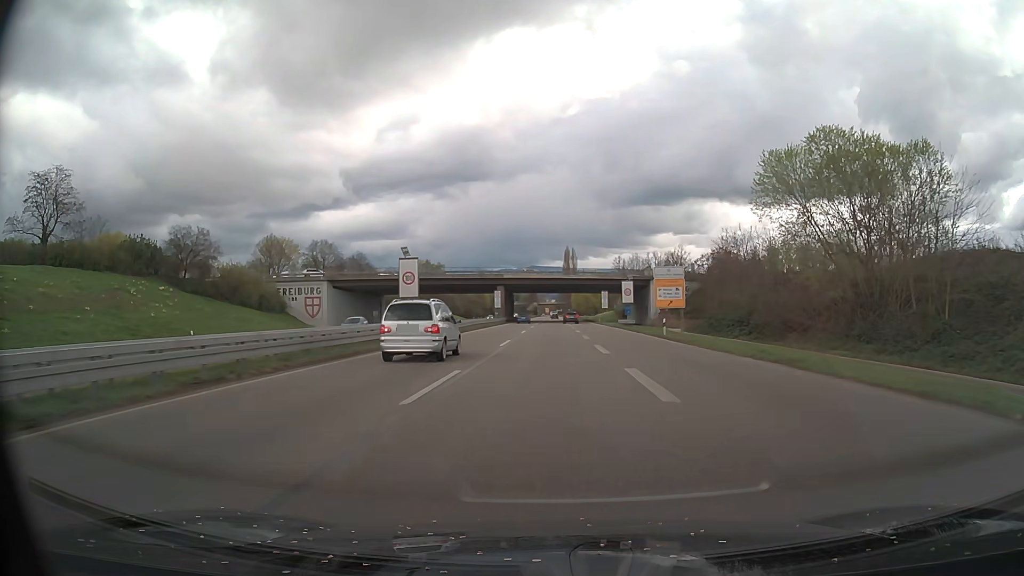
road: trunk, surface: asphalt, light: Day
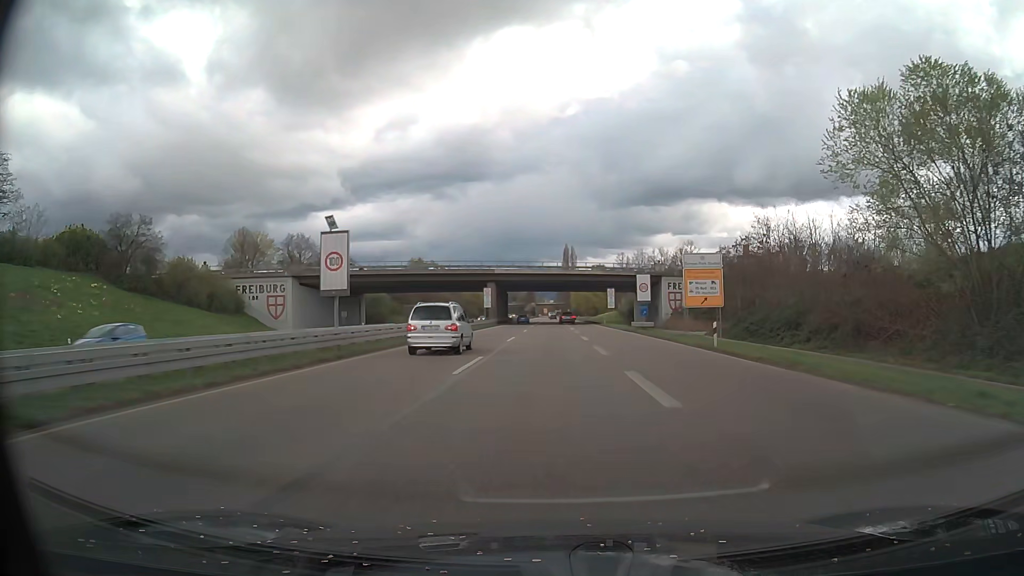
(0.0, +12.6) m; 0°
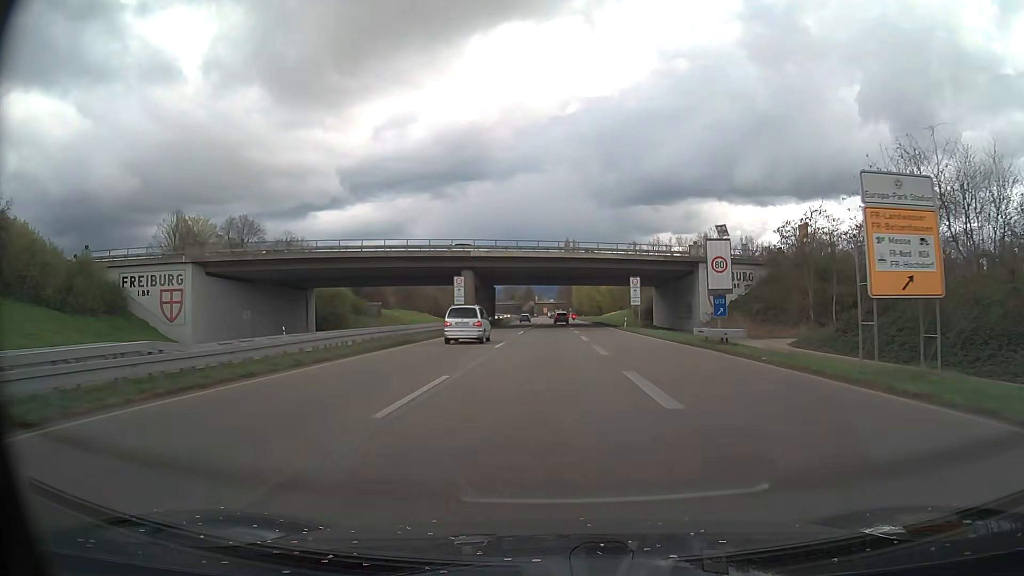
(+0.1, +24.4) m; 0°
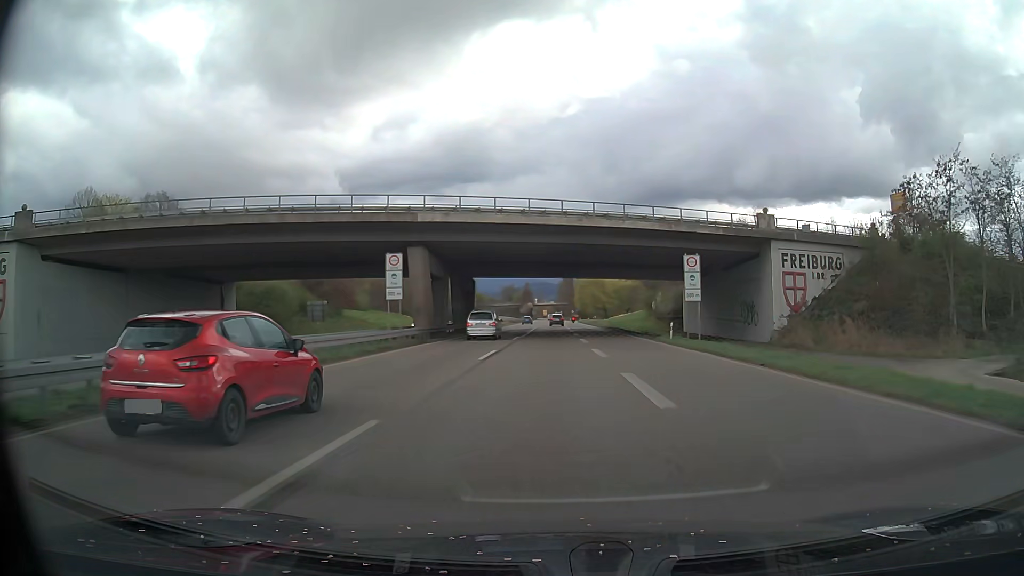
(0.0, +23.8) m; 0°
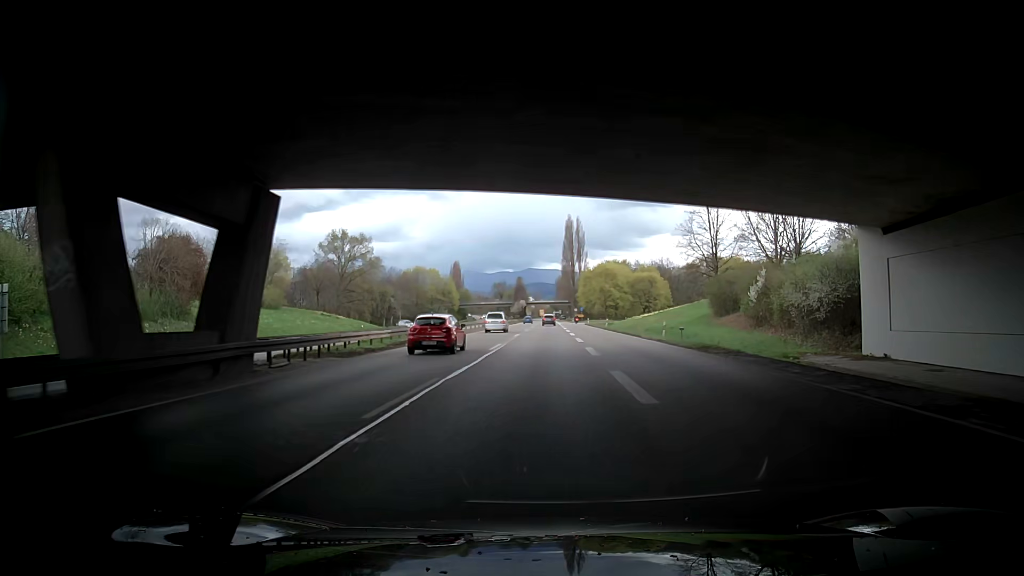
(+0.2, +48.0) m; +1°
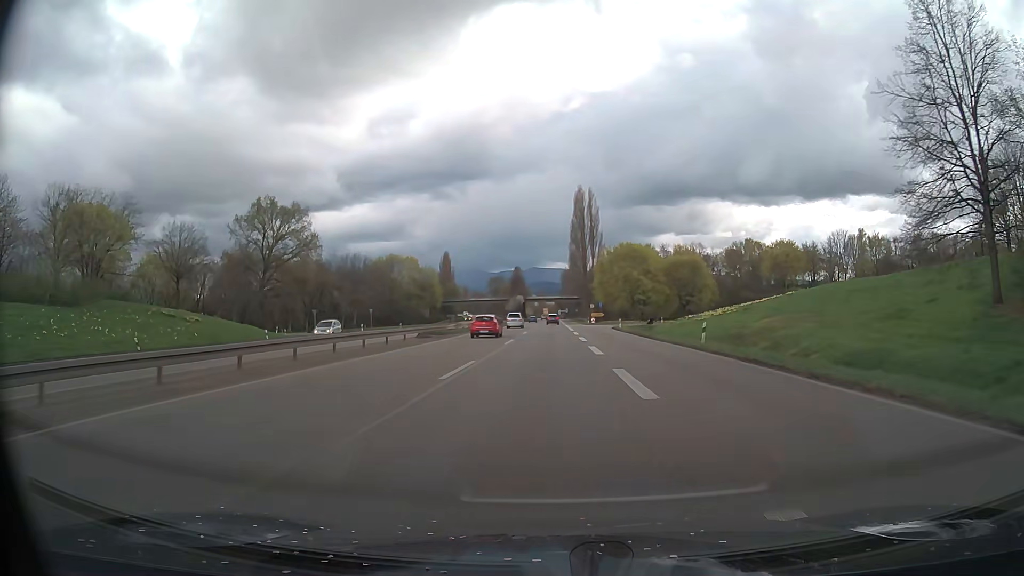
(-0.1, +48.4) m; -1°
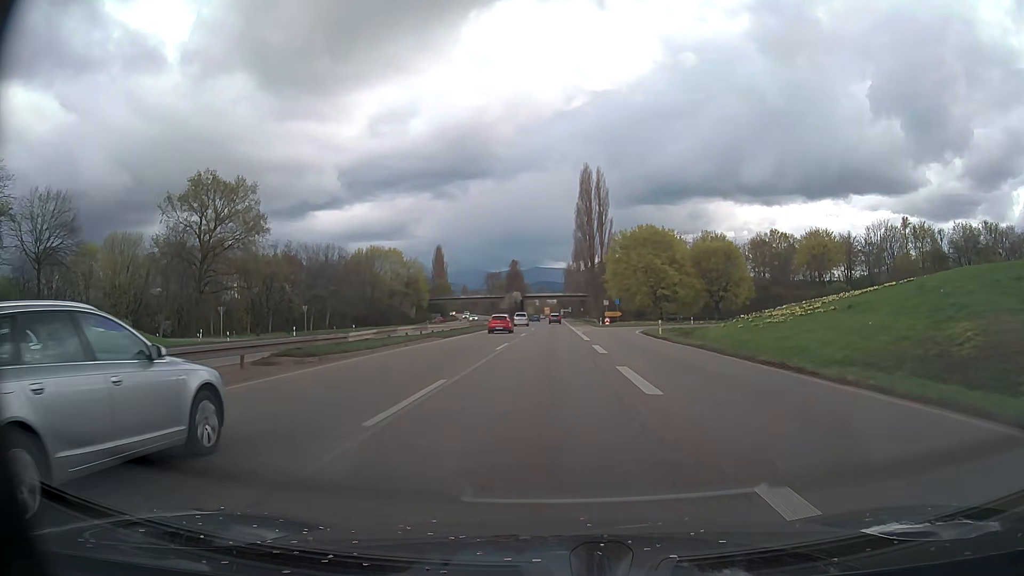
(0.0, +24.2) m; 0°
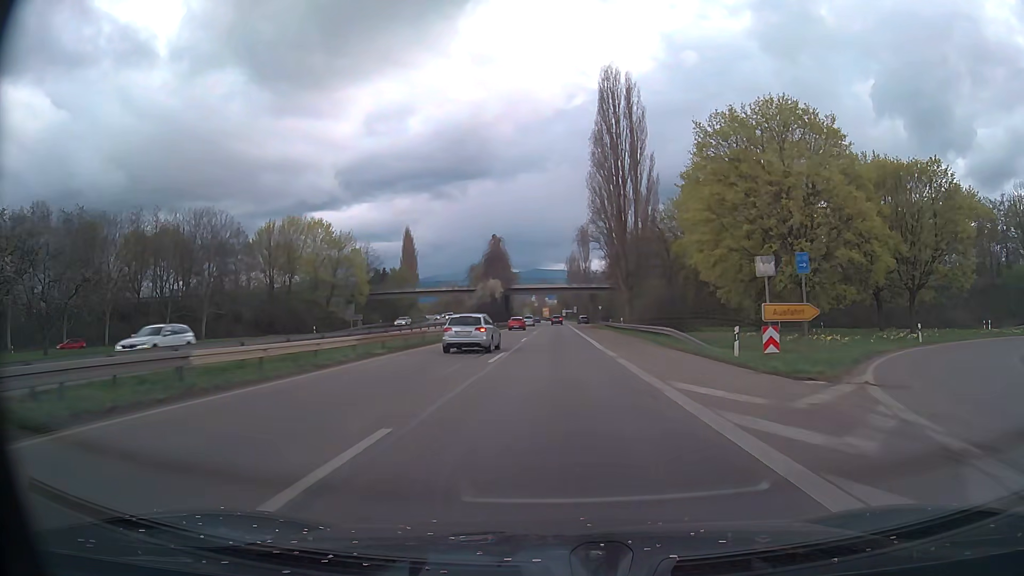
(-0.1, +60.0) m; 0°
(0, +10) (0, +20) (0, +30) (0, +40) (0, +50) (0, +60) (0, +70) (0, +80) (0, +90) (0, +100) m
